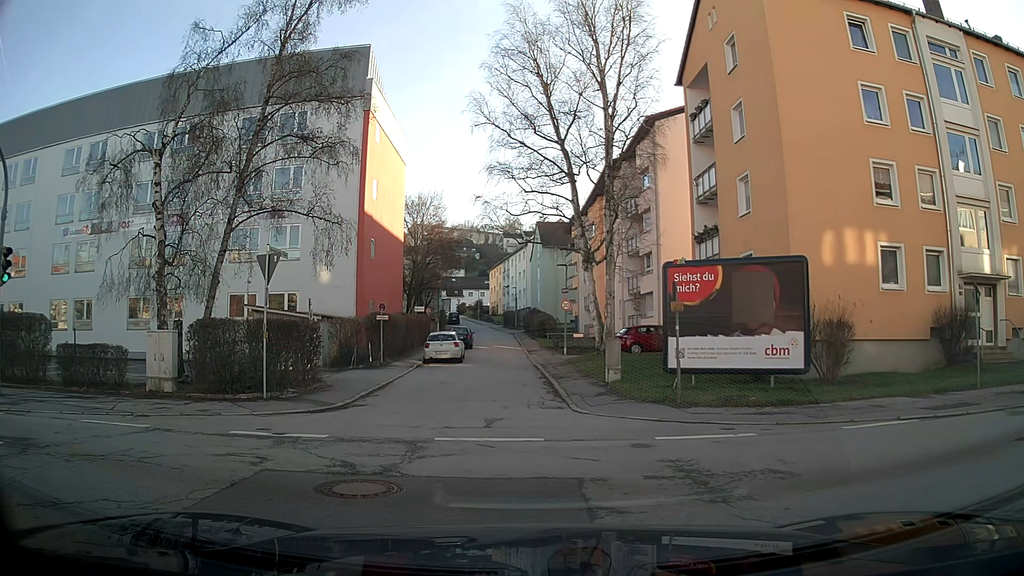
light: Day
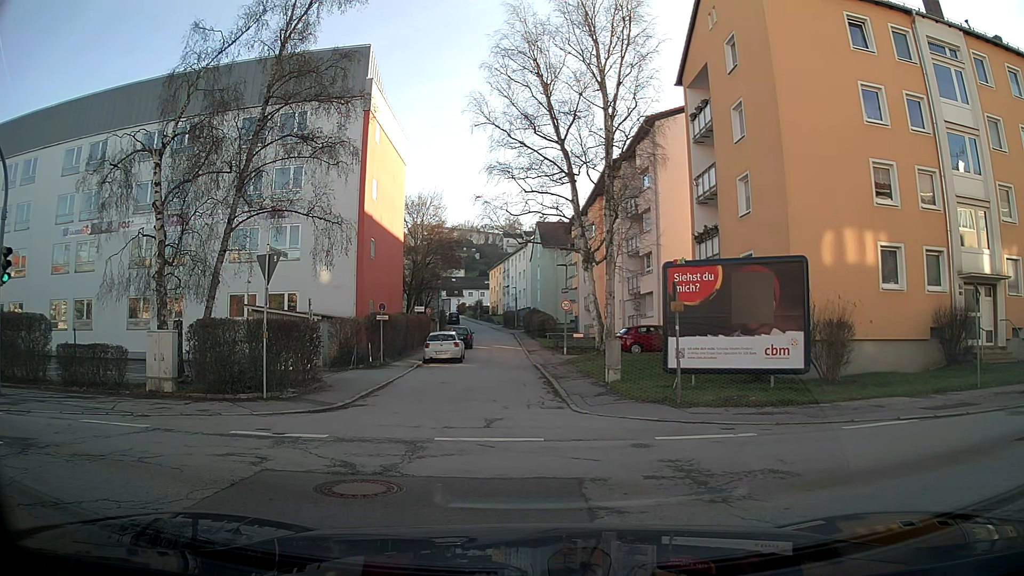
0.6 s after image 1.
(0.0, 0.0) m; 0°
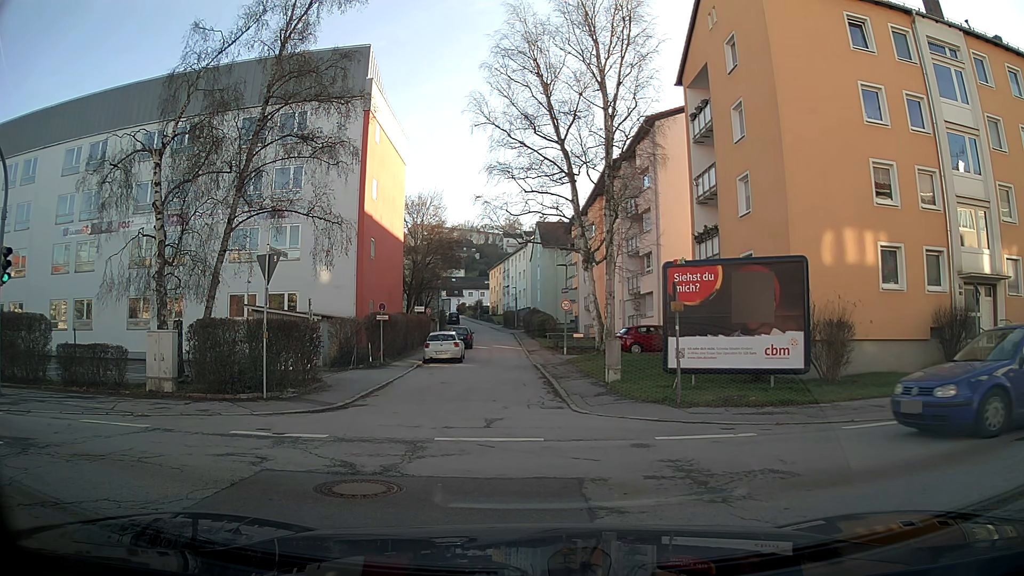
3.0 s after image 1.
(0.0, 0.0) m; 0°
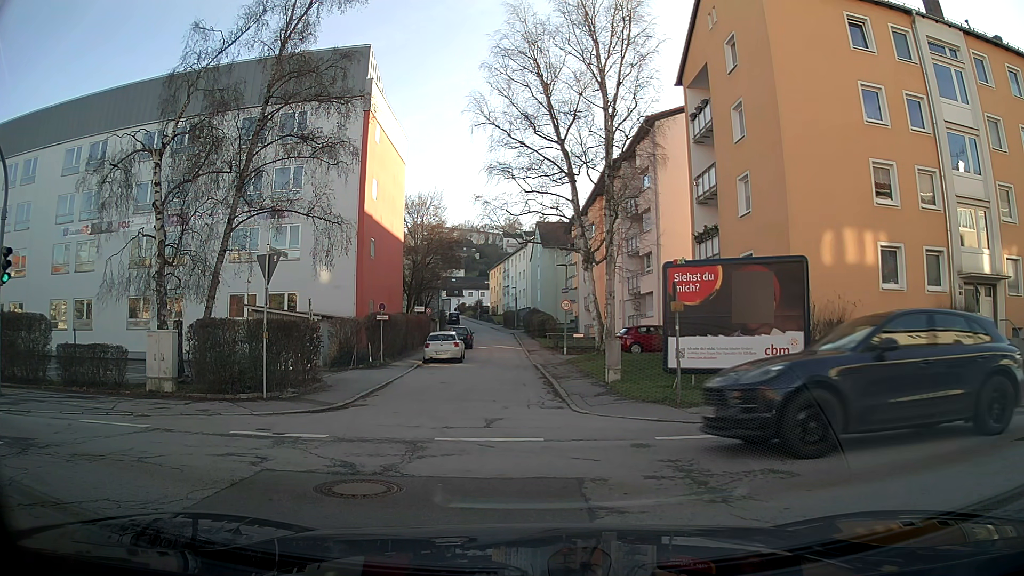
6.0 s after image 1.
(0.0, 0.0) m; 0°
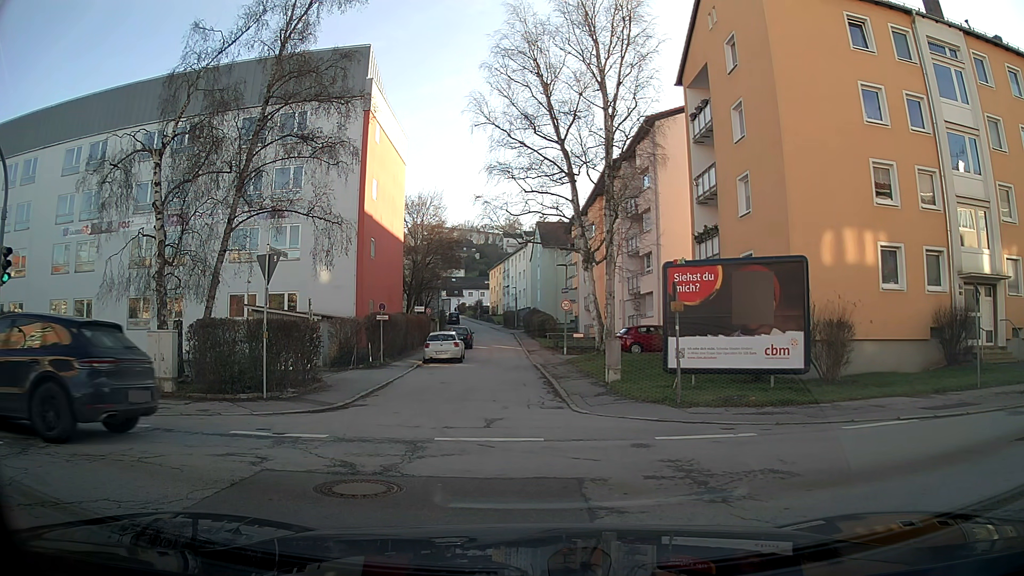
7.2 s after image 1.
(0.0, 0.0) m; 0°
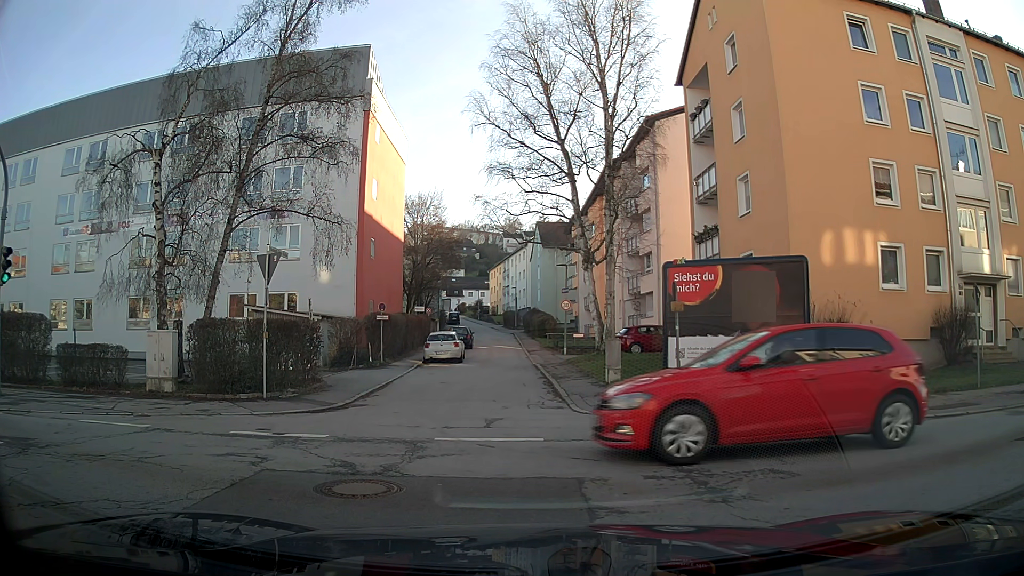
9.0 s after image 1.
(0.0, 0.0) m; 0°
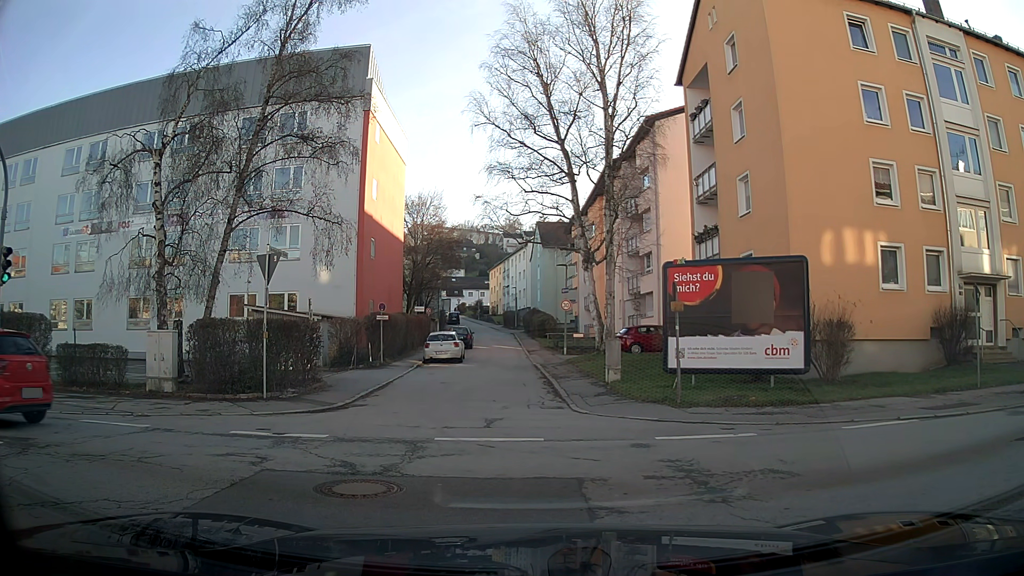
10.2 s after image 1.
(0.0, 0.0) m; 0°
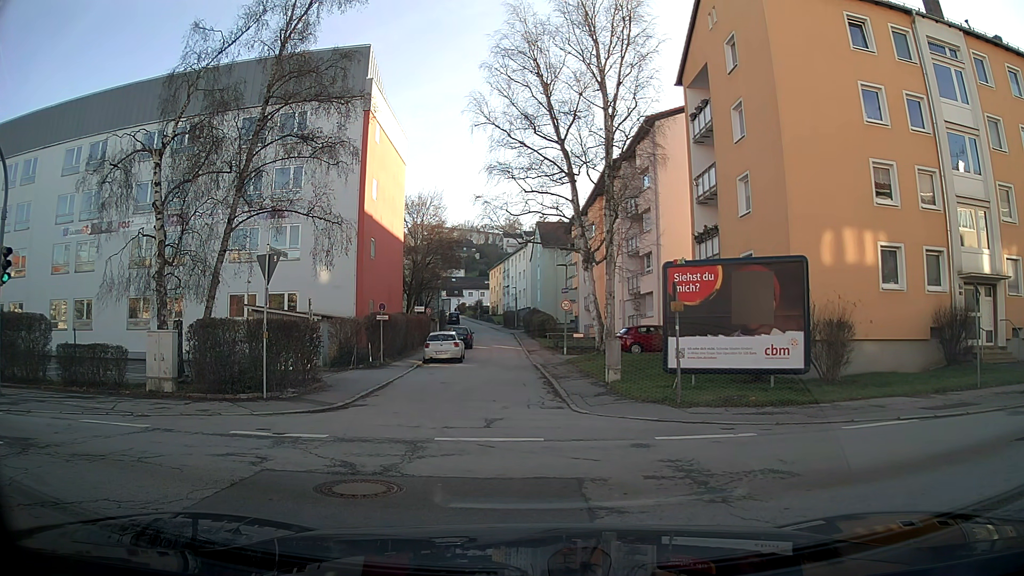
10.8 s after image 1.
(0.0, 0.0) m; 0°
(-5, +7) (-15, +8) (-25, +8) (-35, +8) (-45, +8) (-55, +7) (-65, +8) (-75, +8) (-85, +8) (-95, +9) m
